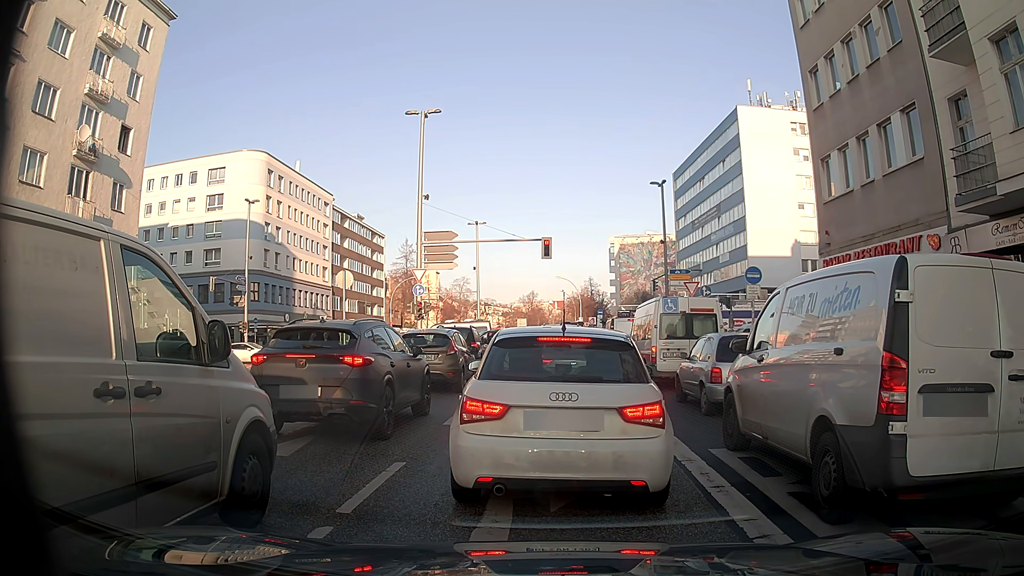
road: secondary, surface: asphalt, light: Day
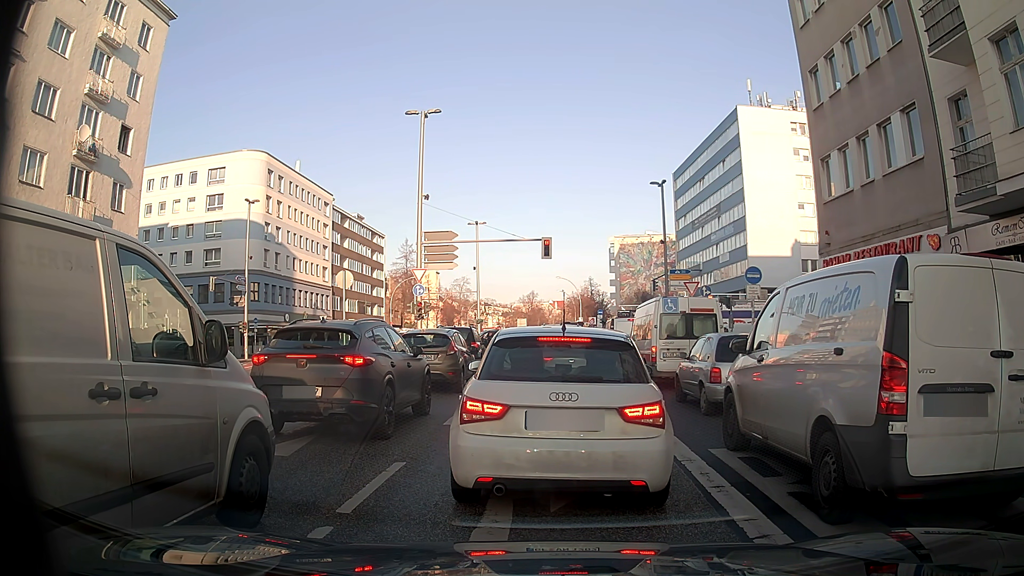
(0.0, 0.0) m; 0°
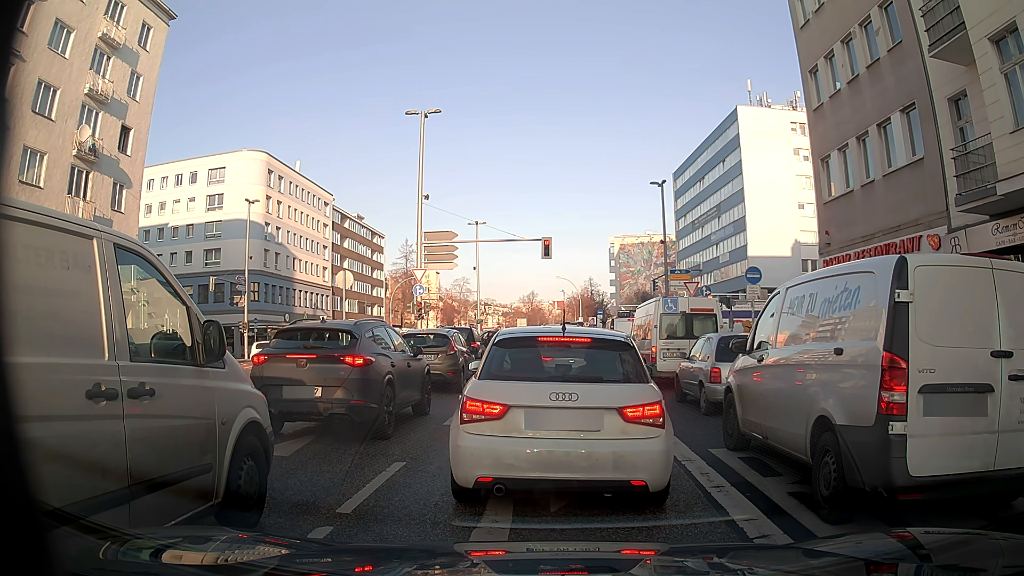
(0.0, 0.0) m; 0°
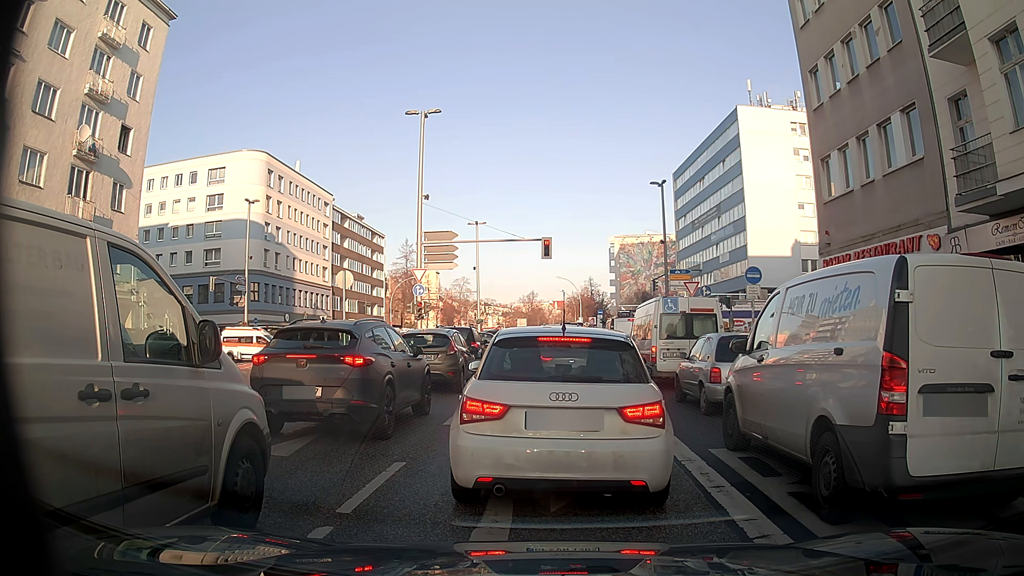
(0.0, 0.0) m; 0°
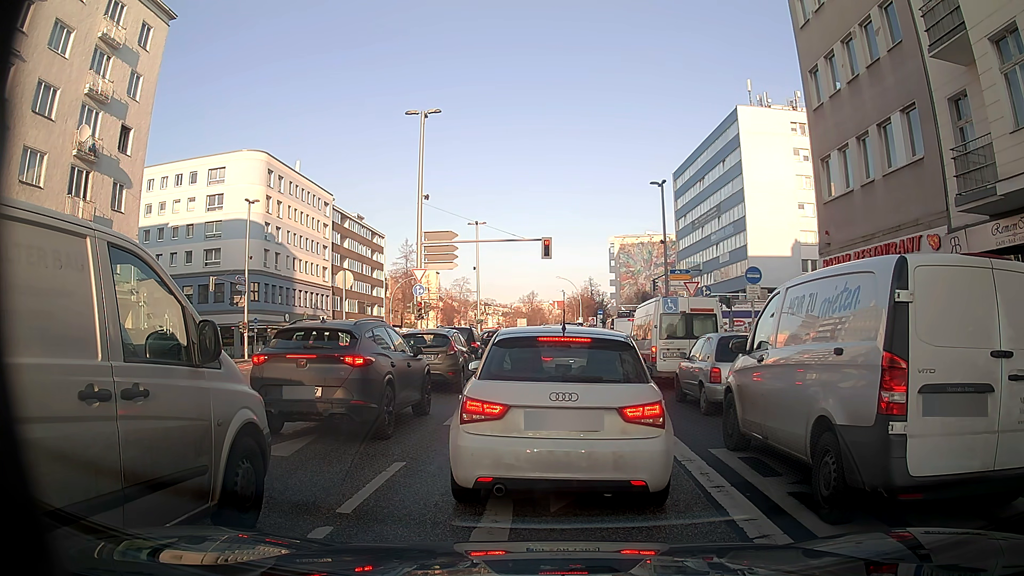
(0.0, 0.0) m; 0°
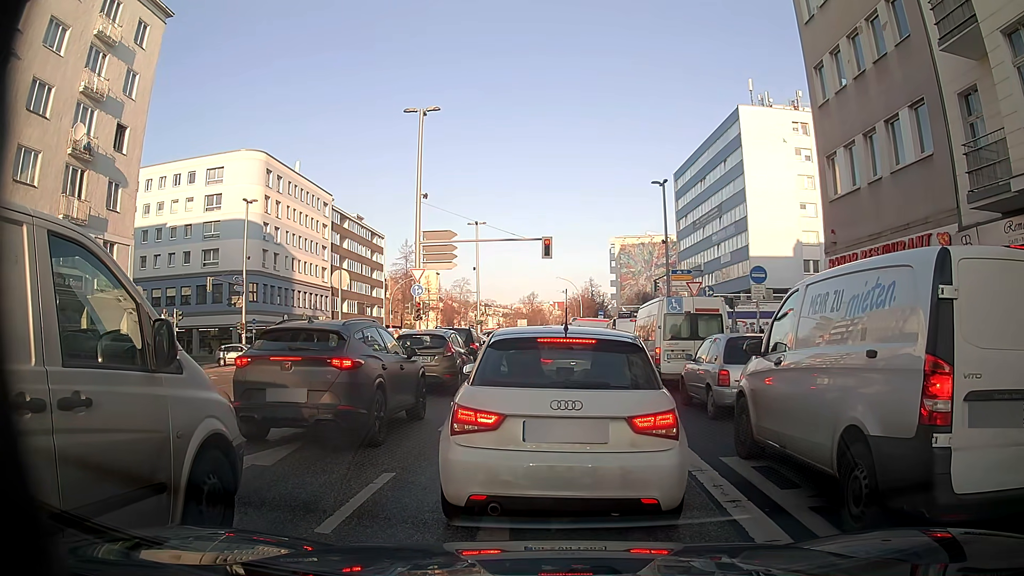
(0.0, +0.5) m; 0°
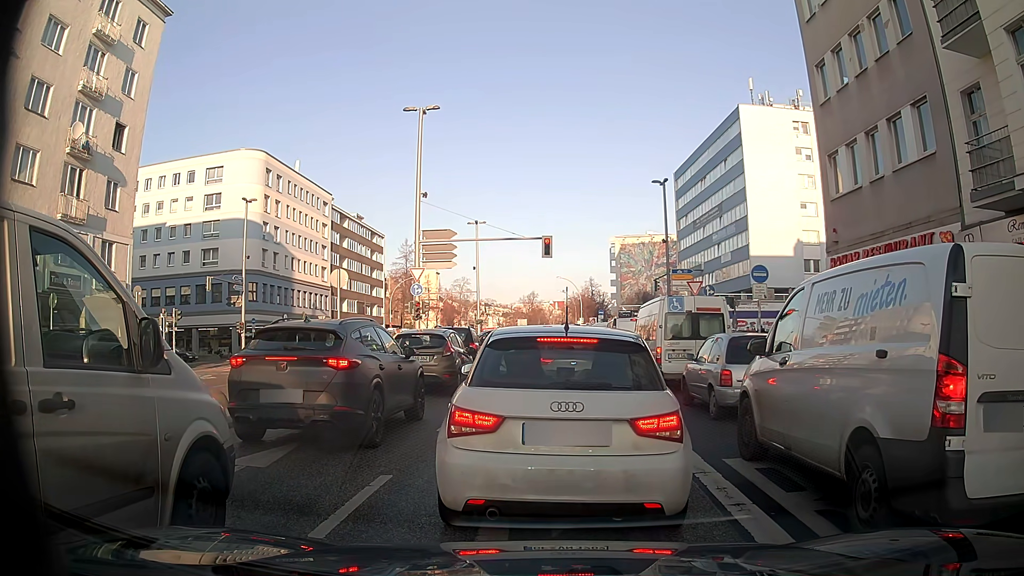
(0.0, +0.1) m; 0°
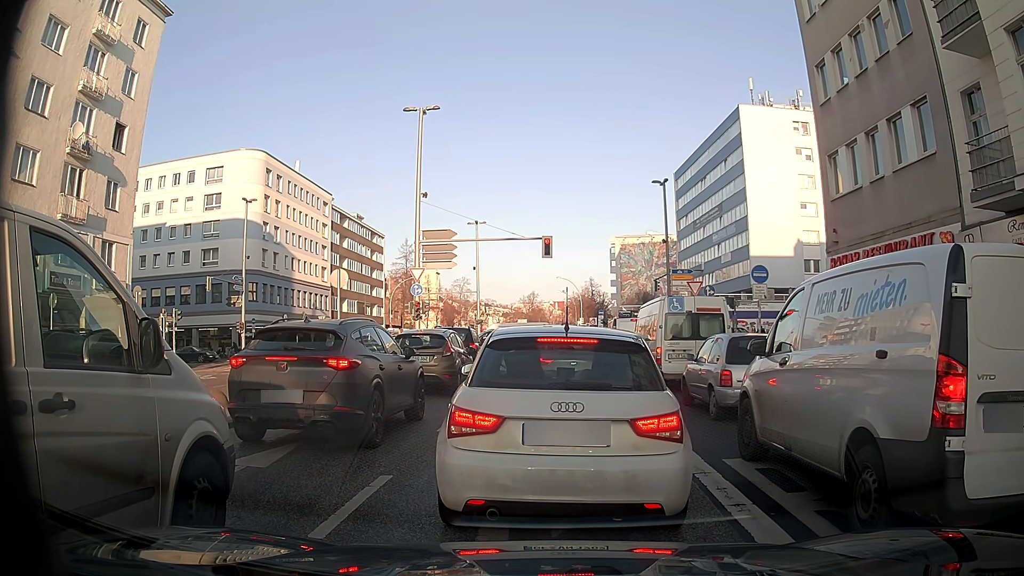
(0.0, 0.0) m; 0°
